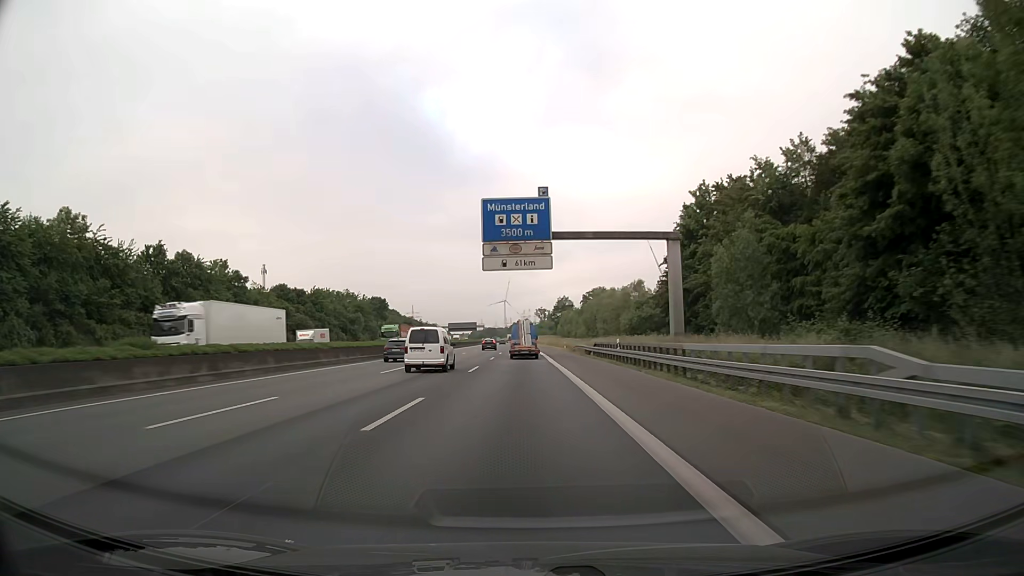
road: motorway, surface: asphalt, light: Day
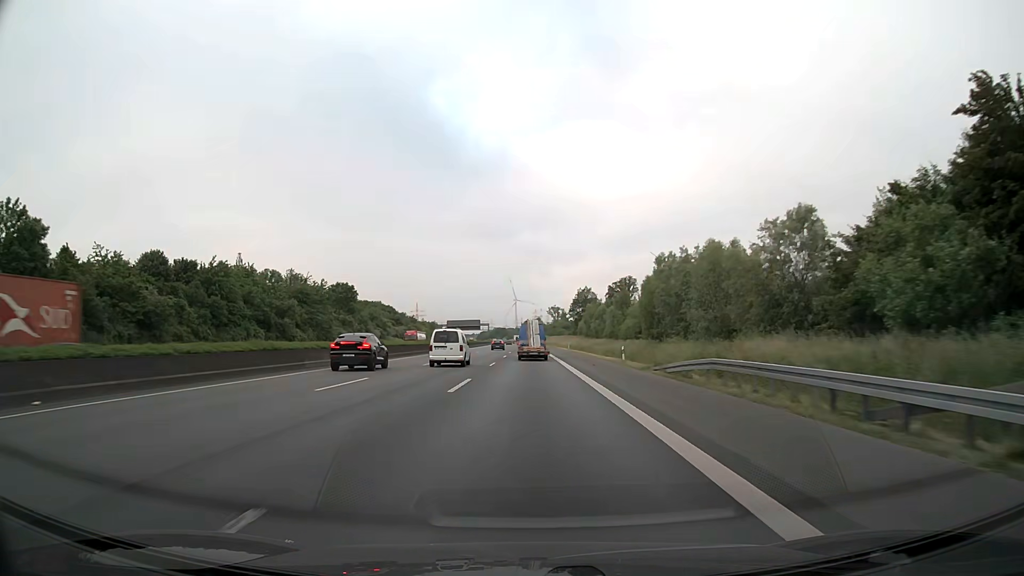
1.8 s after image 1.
(-0.5, +46.3) m; -1°
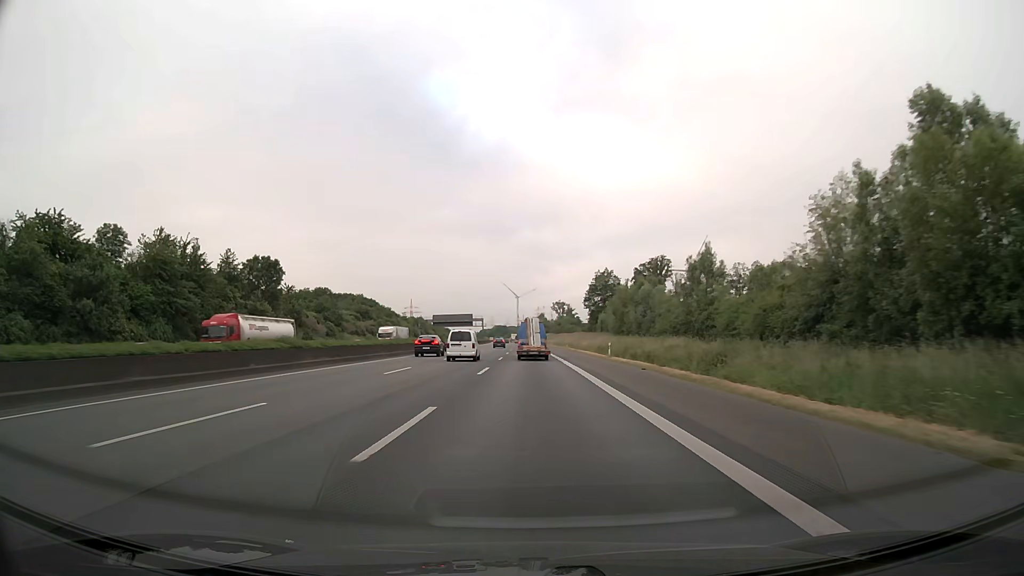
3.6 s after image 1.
(-0.1, +46.0) m; 0°
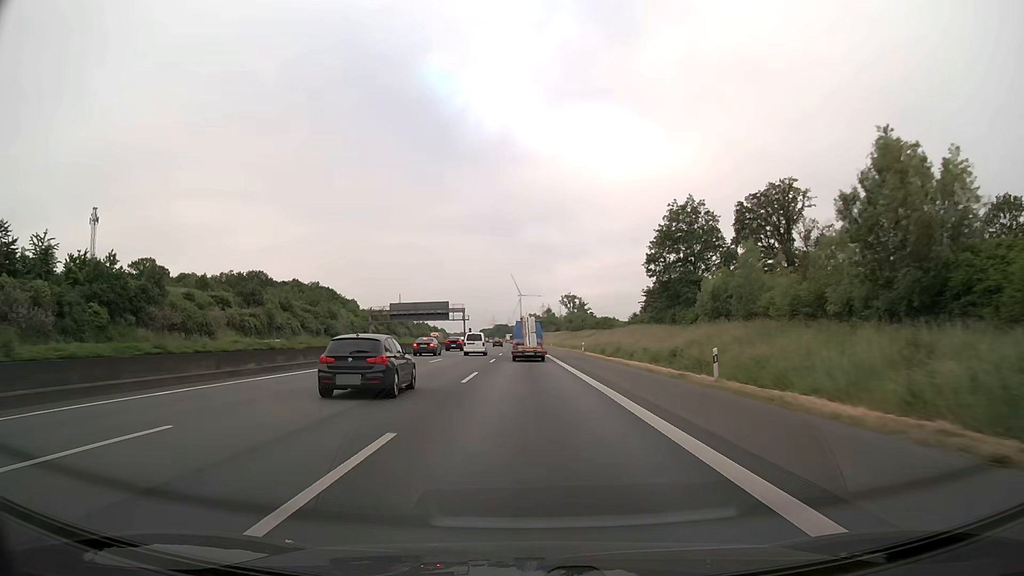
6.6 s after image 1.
(-0.2, +75.8) m; 0°
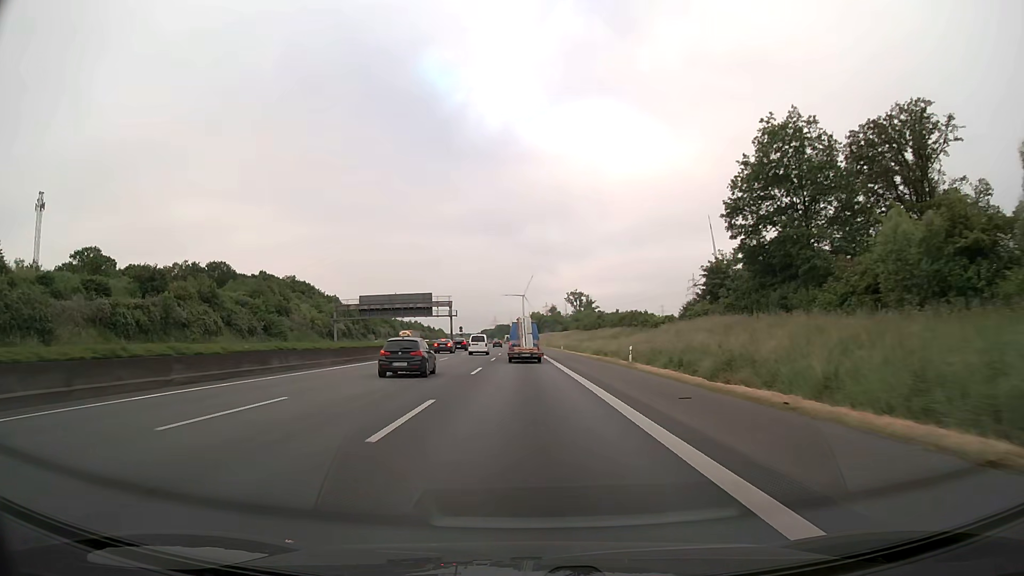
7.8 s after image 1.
(0.0, +30.1) m; 0°
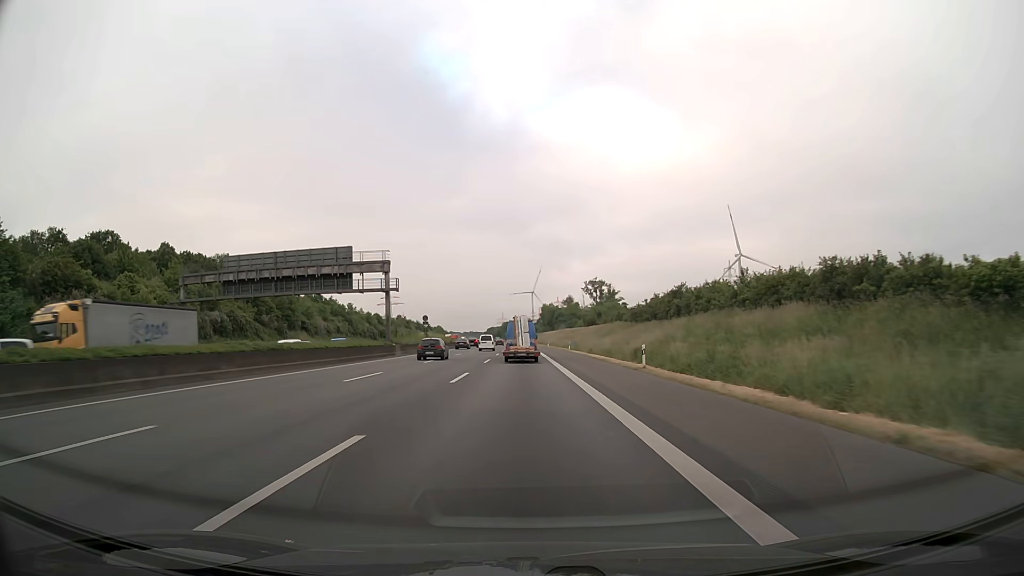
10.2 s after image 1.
(-0.4, +59.9) m; -1°
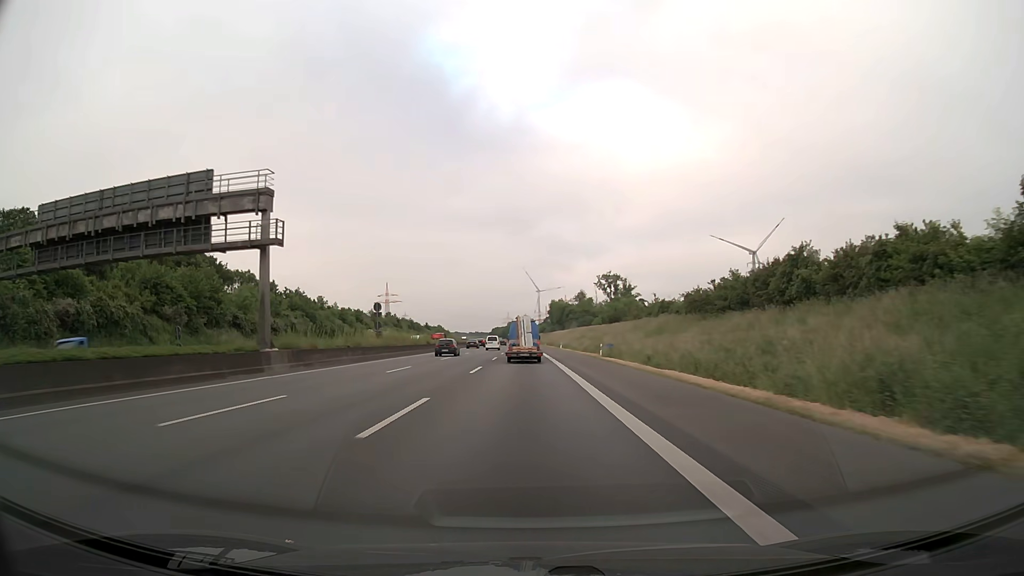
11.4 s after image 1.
(-0.1, +29.8) m; -1°
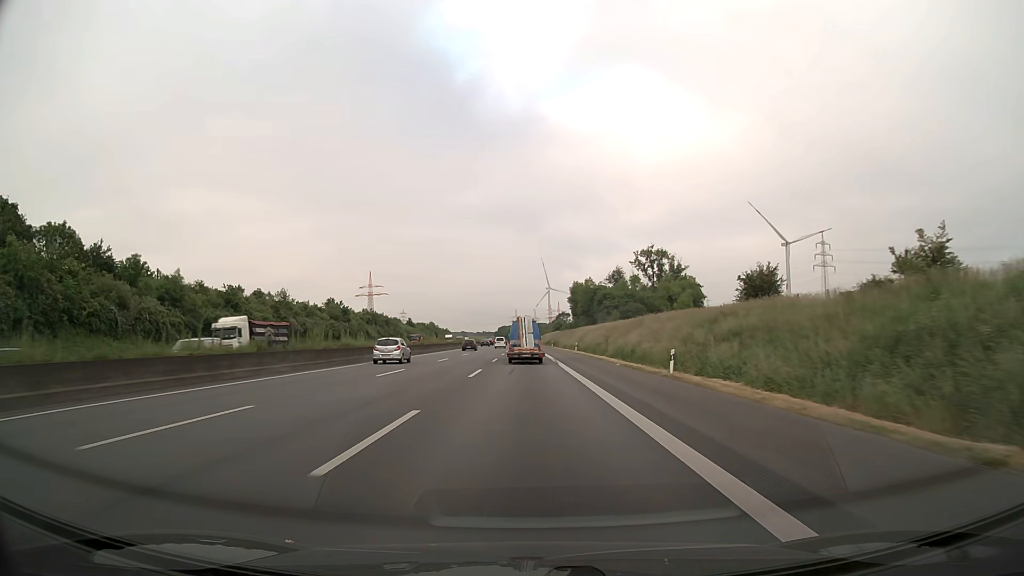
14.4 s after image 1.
(-0.5, +74.5) m; -1°
(0, +10) (0, +20) (0, +30) (0, +40) (0, +50) (0, +60) (-1, +70) (-1, +80) (-1, +90) (-1, +100) m
